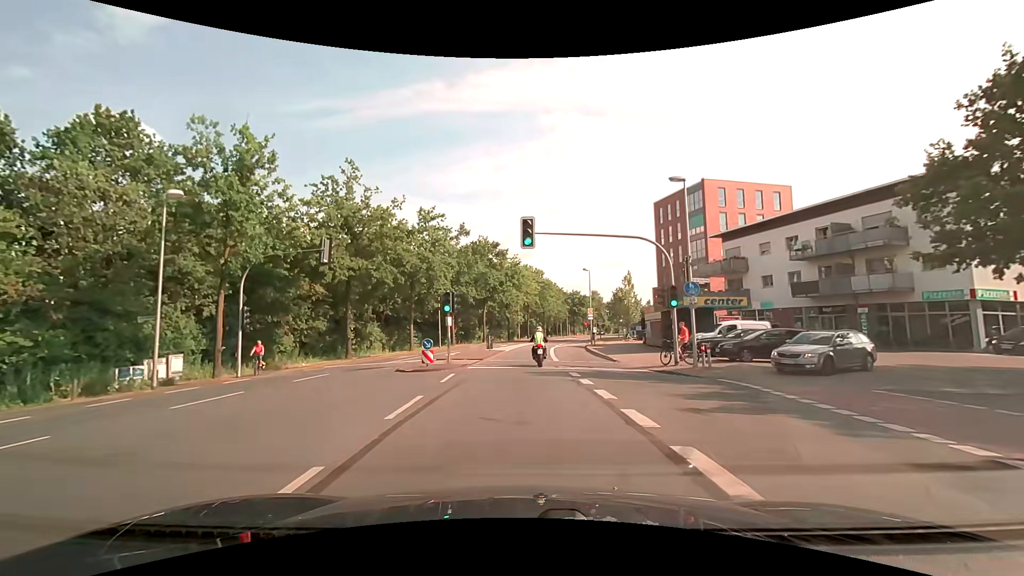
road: tertiary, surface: asphalt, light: Day
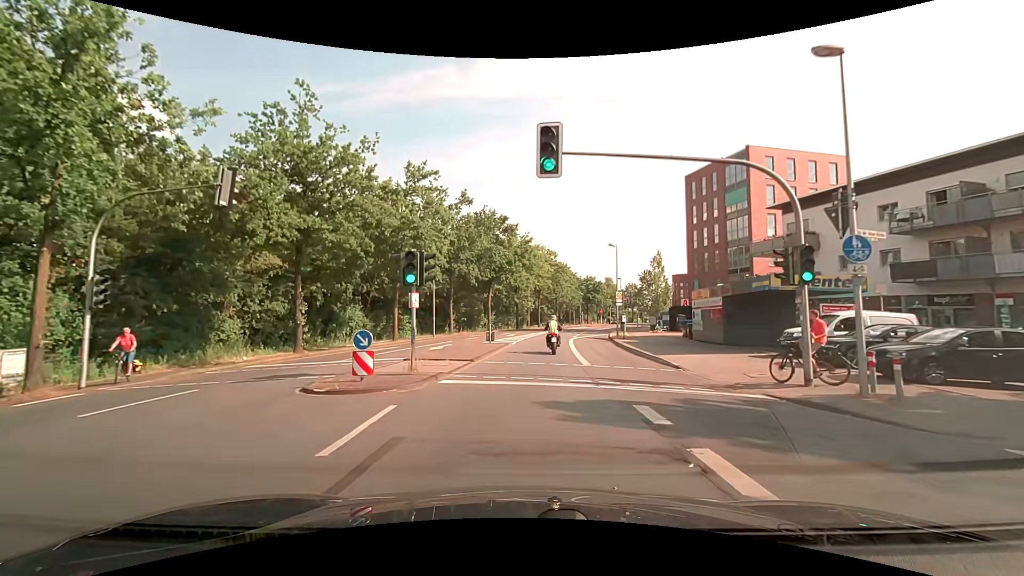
(-0.1, +9.0) m; -1°
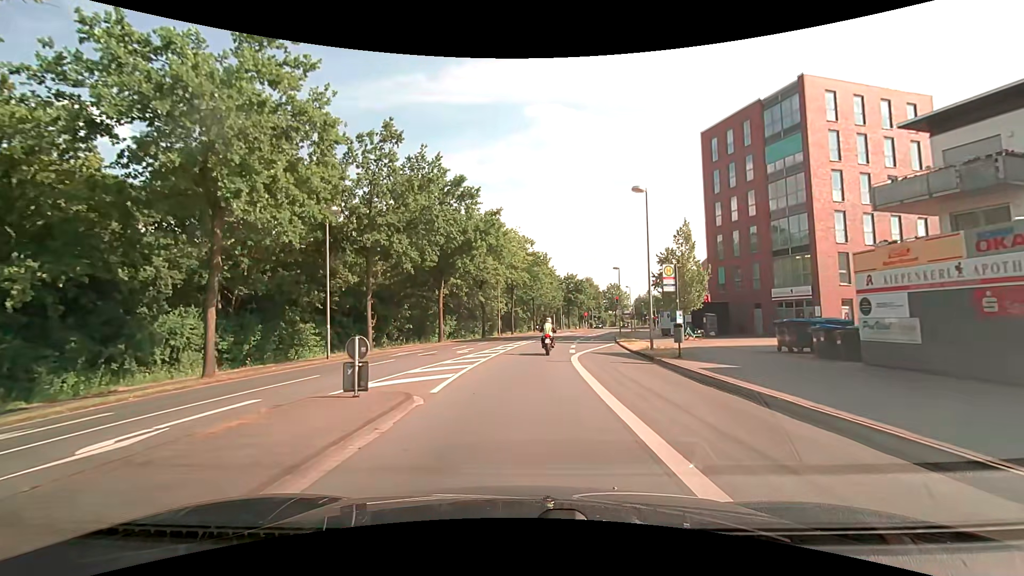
(+0.7, +18.5) m; +3°
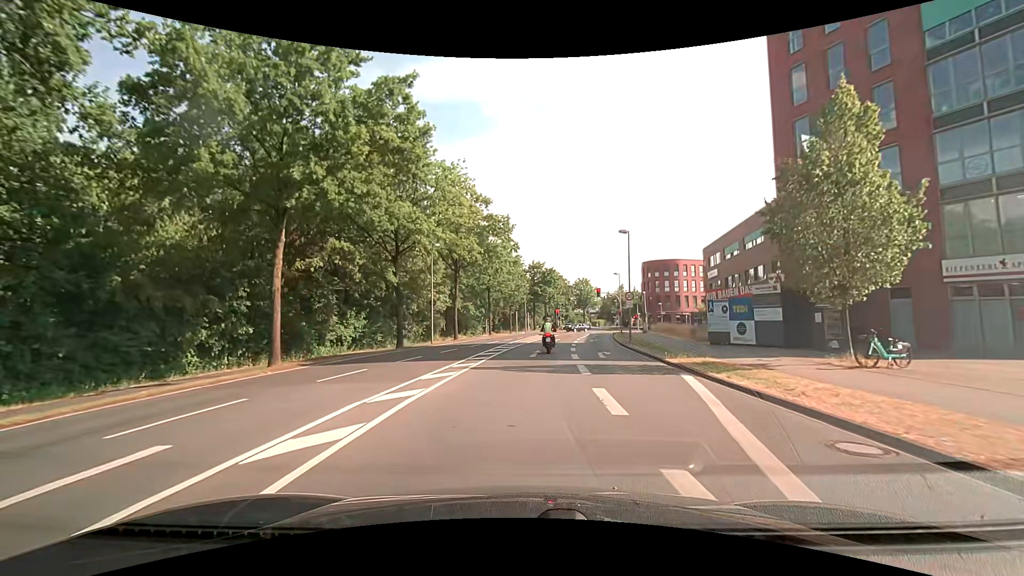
(+0.7, +23.1) m; +5°
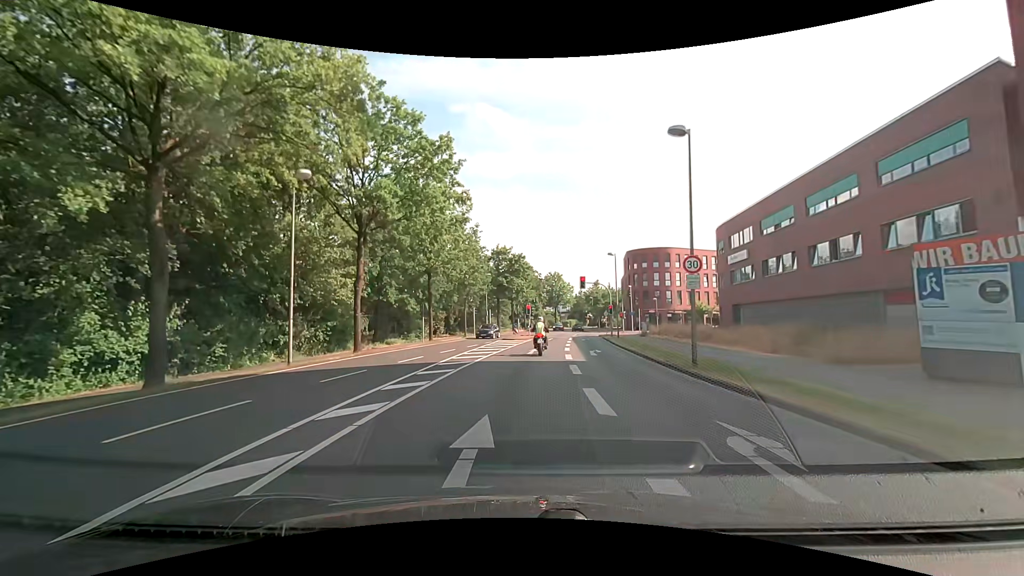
(+0.6, +18.4) m; +4°
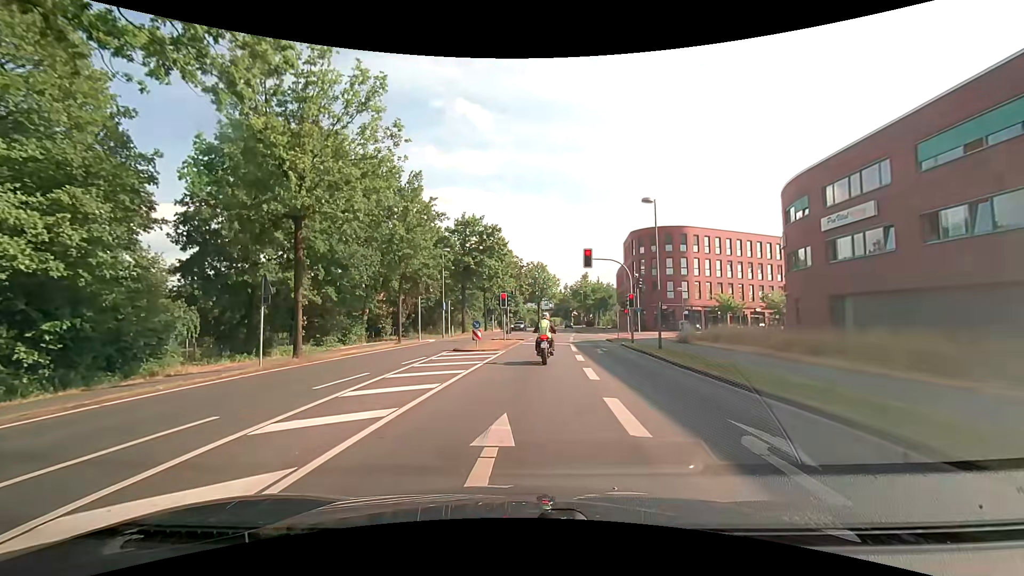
(+0.5, +19.6) m; +2°
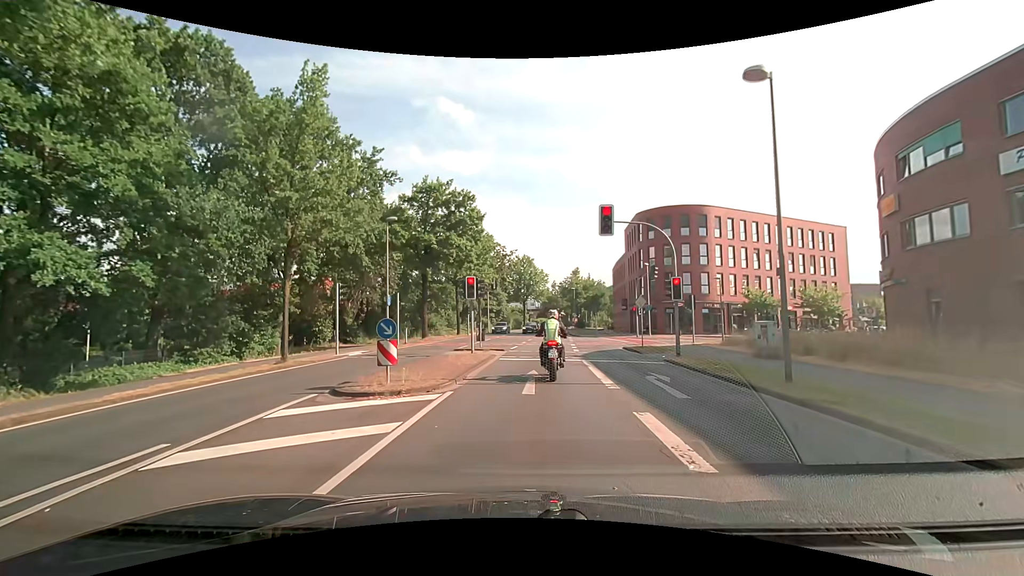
(+0.2, +13.2) m; +2°
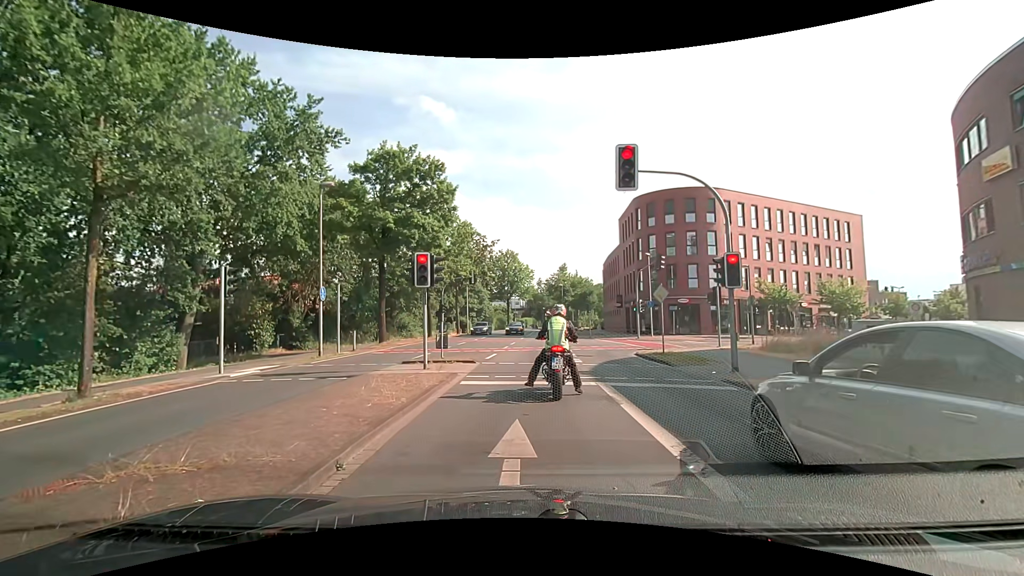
(+0.1, +7.3) m; +2°
(0, +10) (0, +20) (+1, +30) (+1, +40) (+1, +50) (+2, +60) (+2, +70) (+3, +80) (+4, +90) (+5, +100) m
